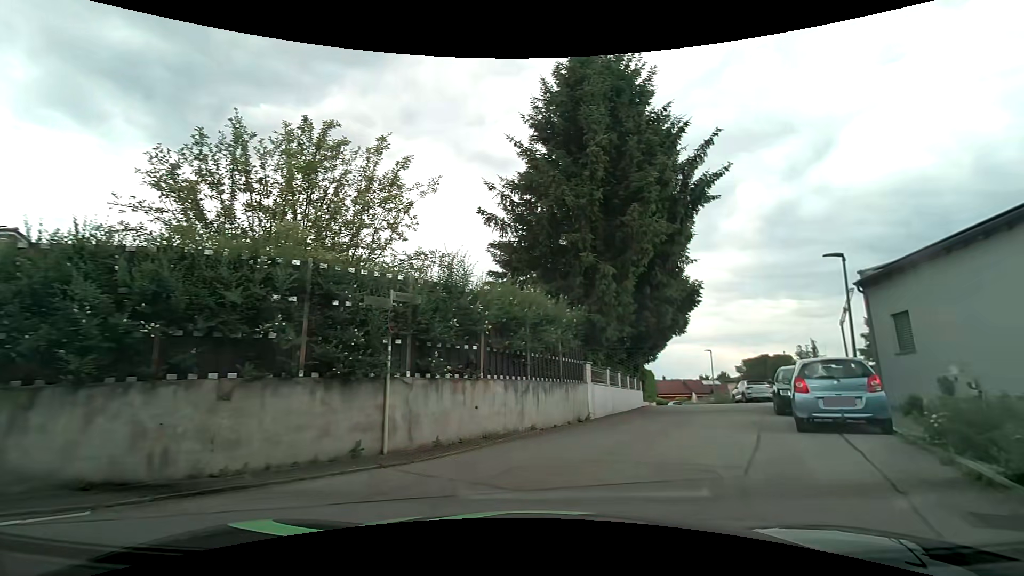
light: Day
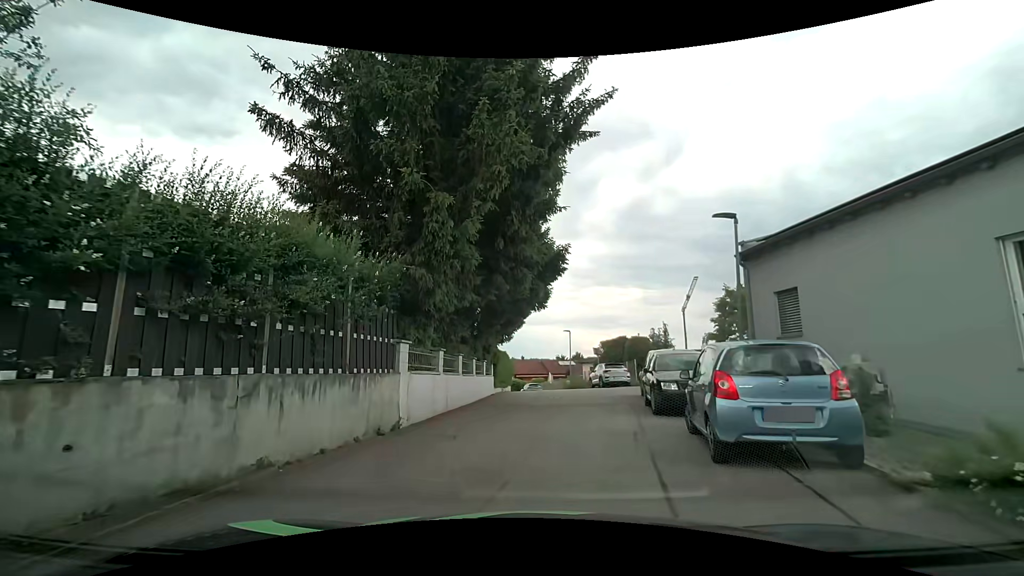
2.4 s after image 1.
(+1.0, +5.2) m; +15°
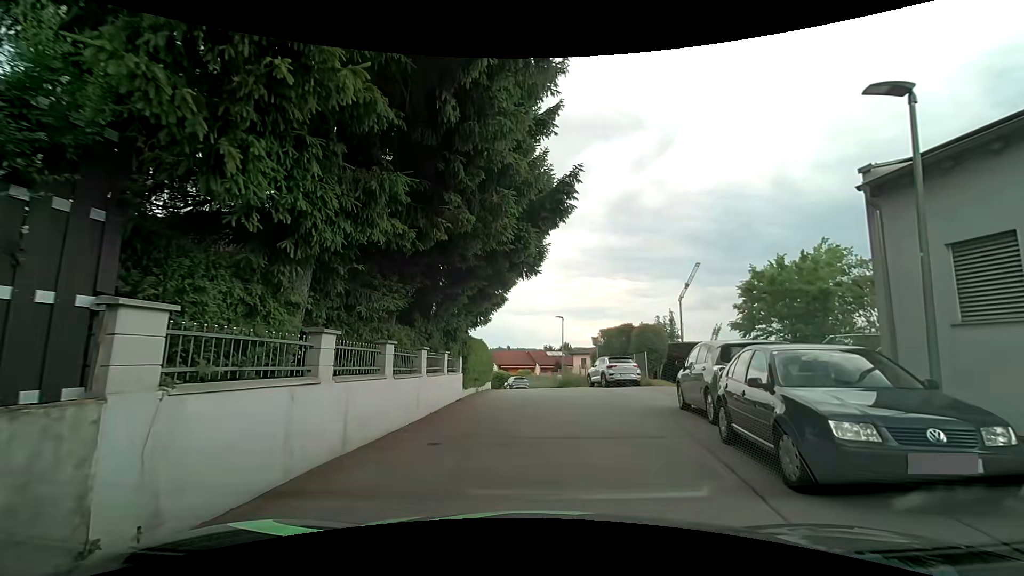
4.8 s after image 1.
(0.0, +6.6) m; +1°
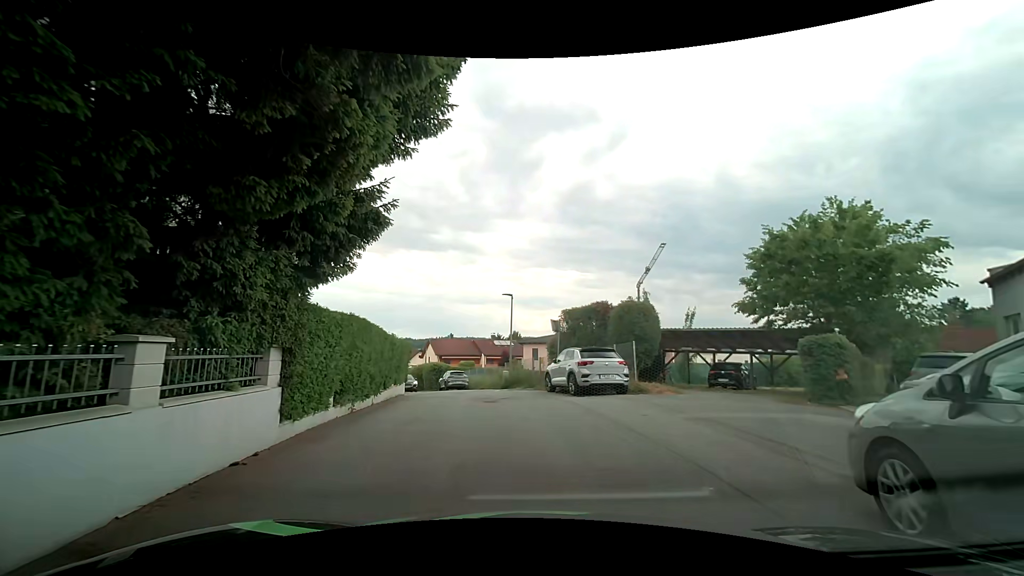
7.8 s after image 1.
(+0.5, +9.1) m; +8°
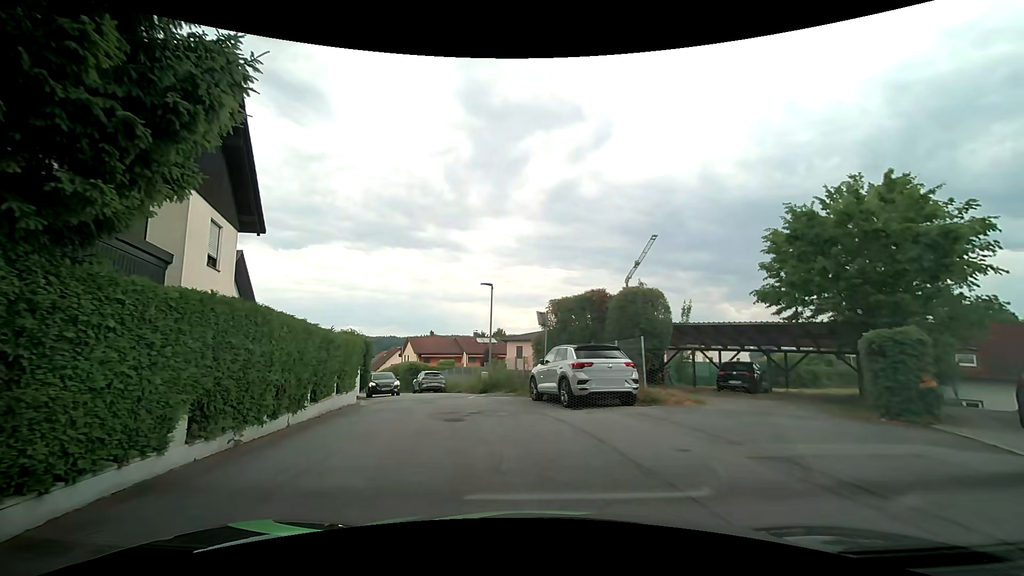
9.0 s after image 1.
(-0.1, +3.7) m; +2°
